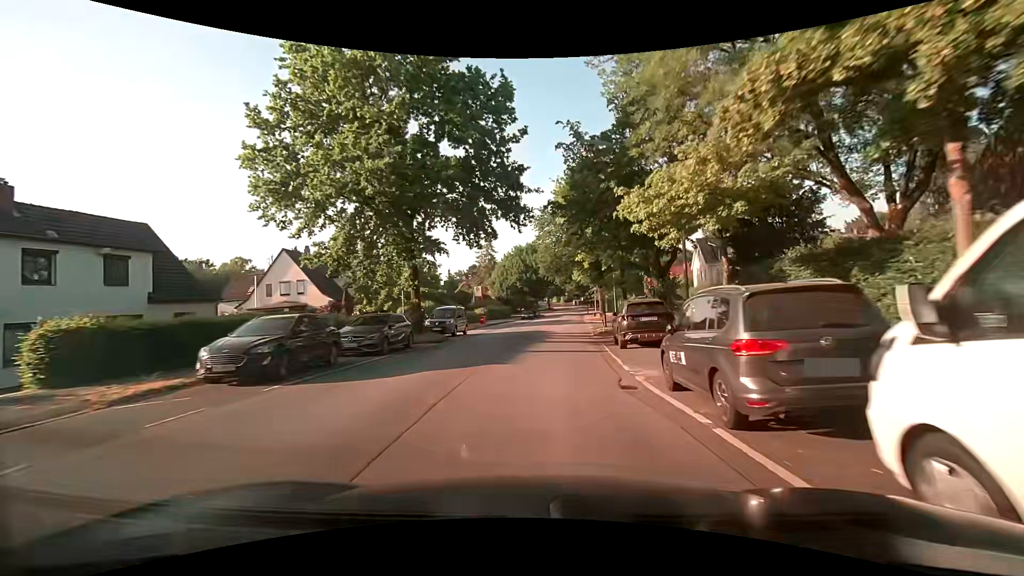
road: tertiary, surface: asphalt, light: Day
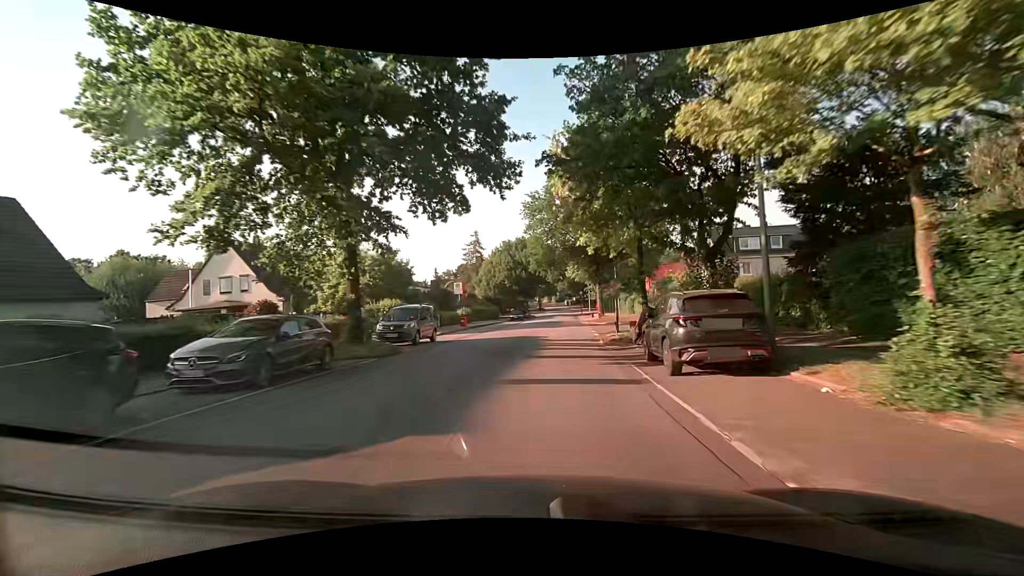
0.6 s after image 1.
(+0.1, +7.3) m; +1°
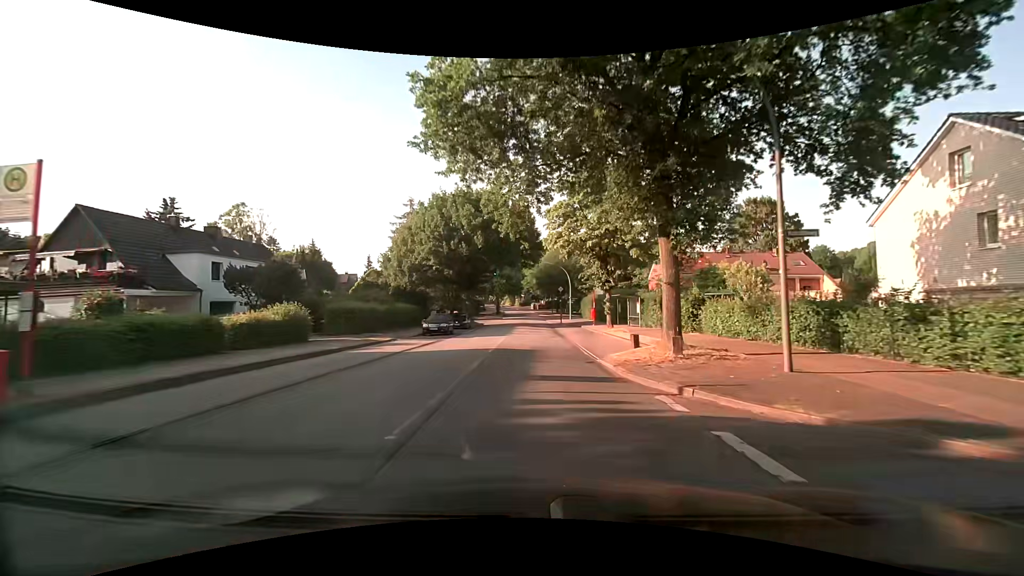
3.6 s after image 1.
(+1.6, +35.9) m; +4°
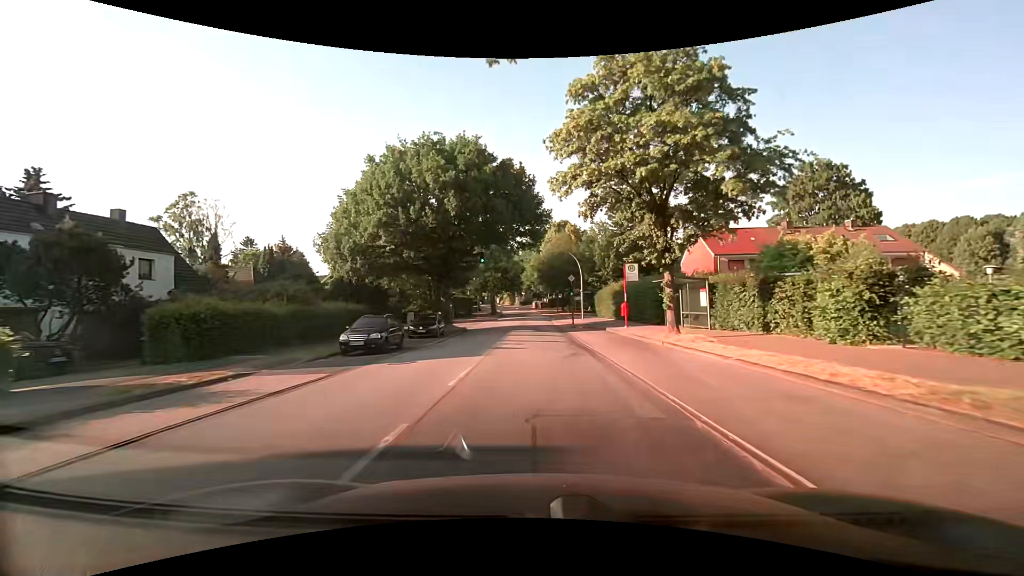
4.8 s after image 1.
(+0.1, +14.5) m; -1°
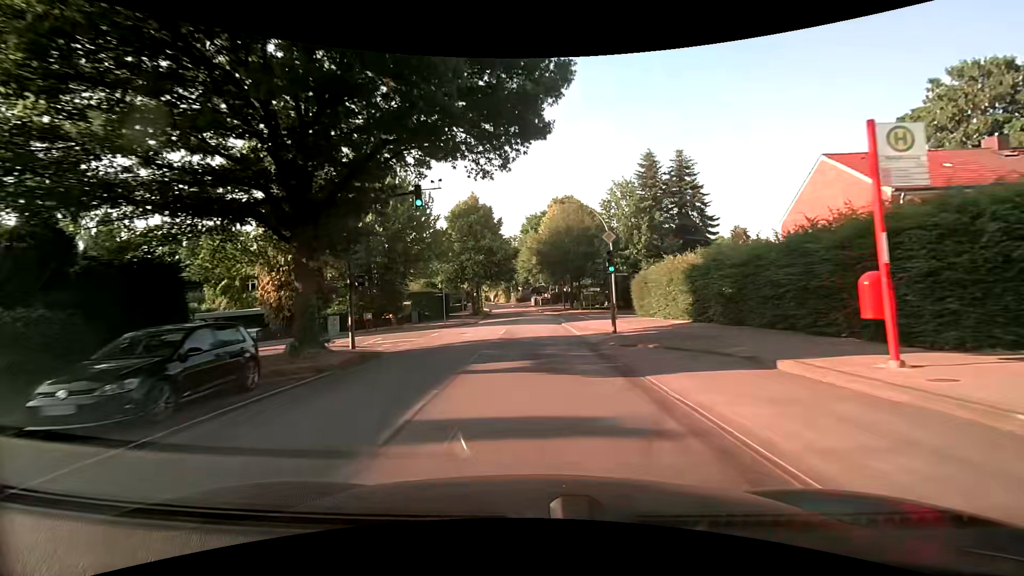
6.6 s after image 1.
(+0.5, +22.0) m; +2°
(0, +10) (0, +20) (-1, +30) (-1, +40) (-1, +50) (-1, +60) (-2, +70) (-4, +80) (-5, +90) (-7, +100) m
